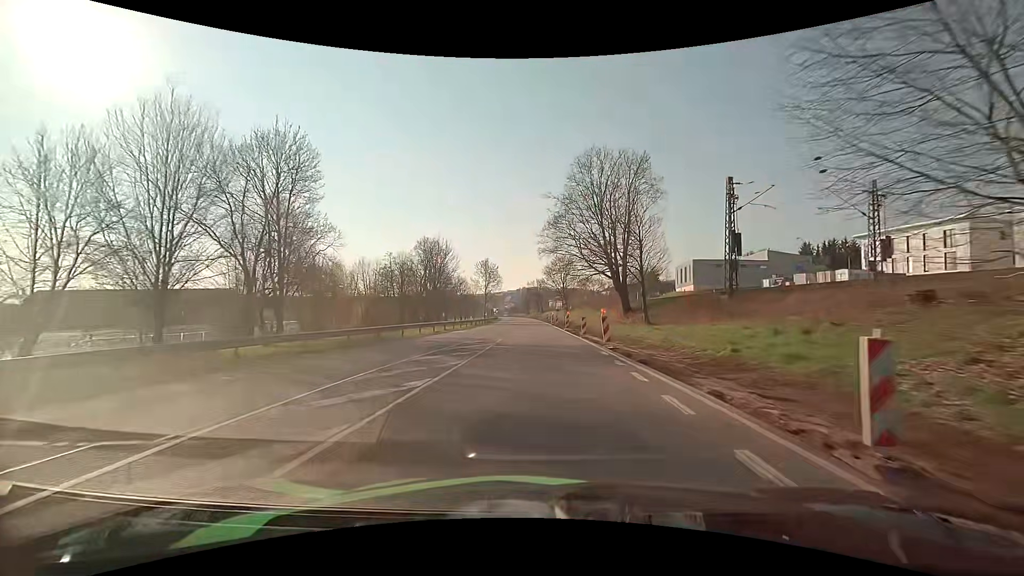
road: primary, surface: asphalt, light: Day
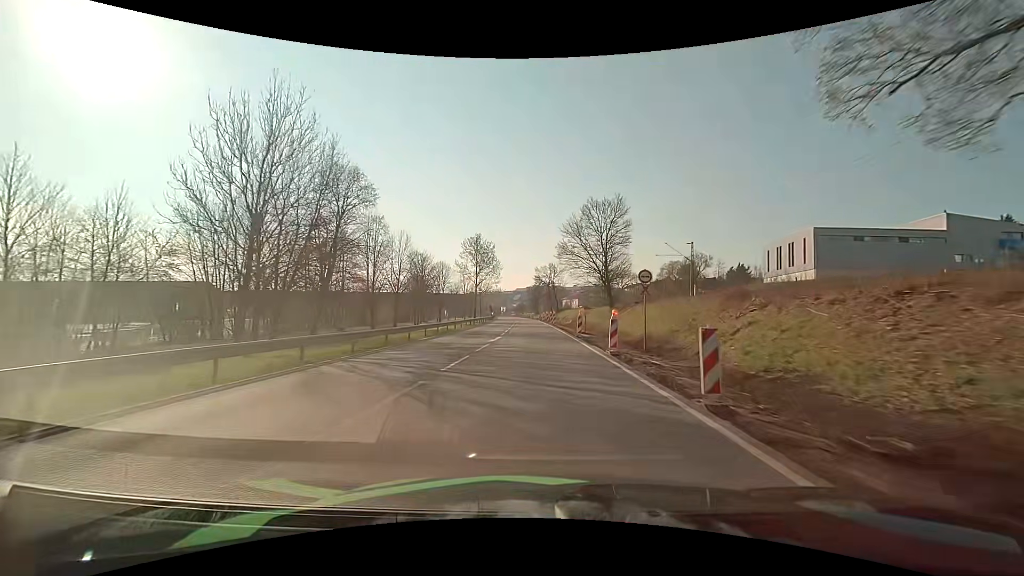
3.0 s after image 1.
(-0.6, +48.6) m; -1°
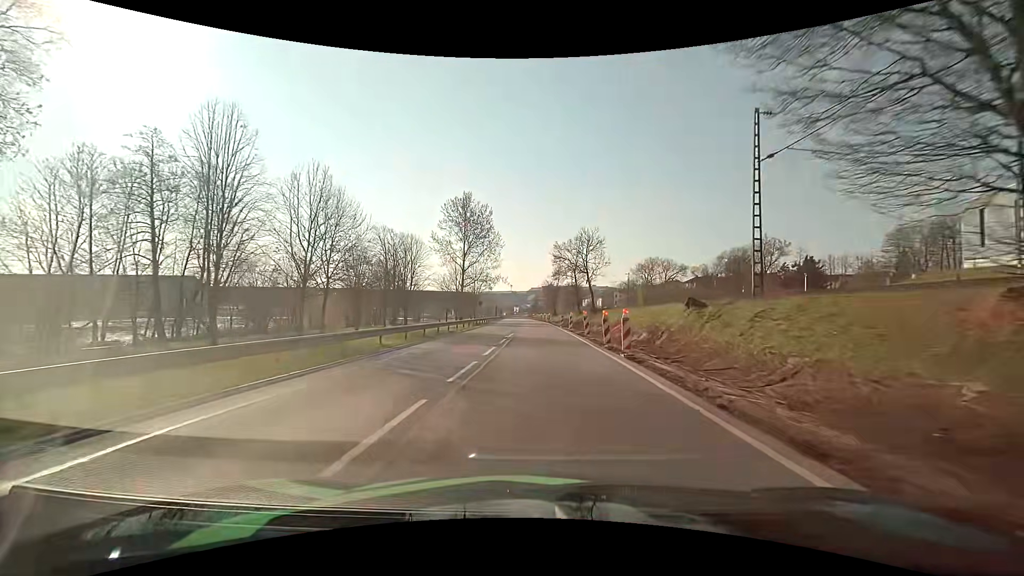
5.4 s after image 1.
(-0.7, +39.4) m; -2°
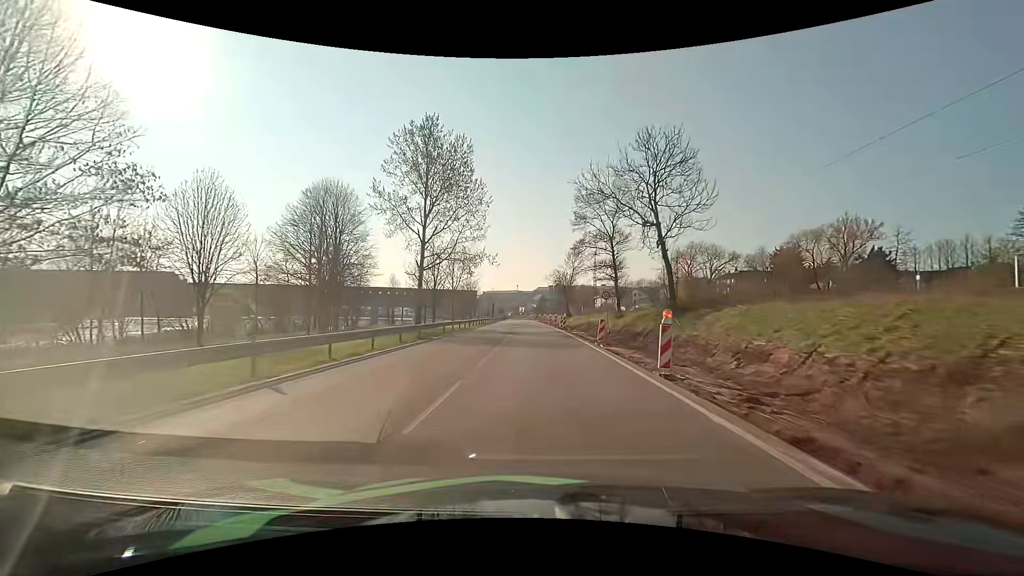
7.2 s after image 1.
(-0.1, +29.6) m; 0°
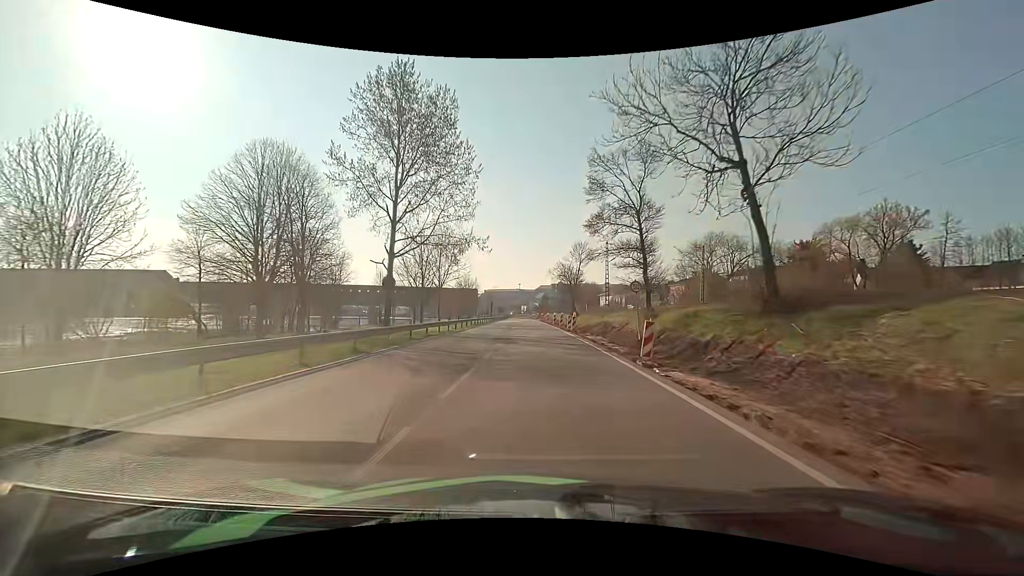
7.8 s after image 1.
(0.0, +9.9) m; 0°
